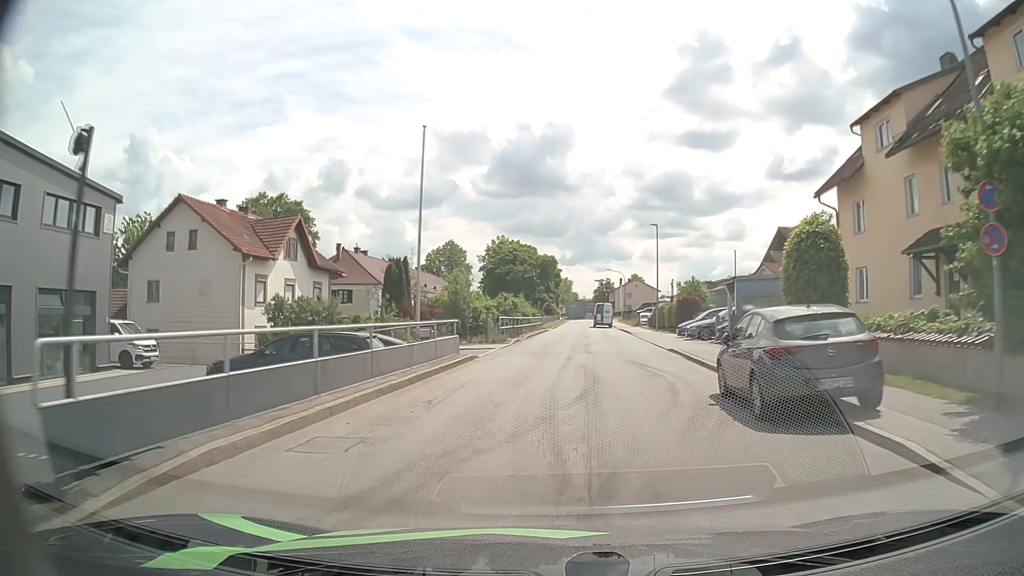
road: unclassified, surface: asphalt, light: Day
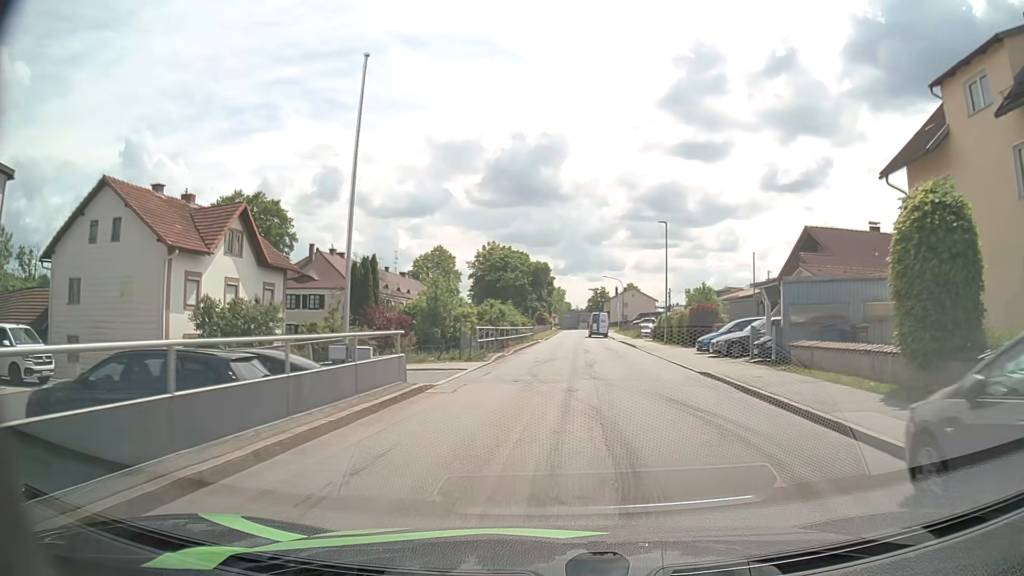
(0.0, +6.9) m; +1°
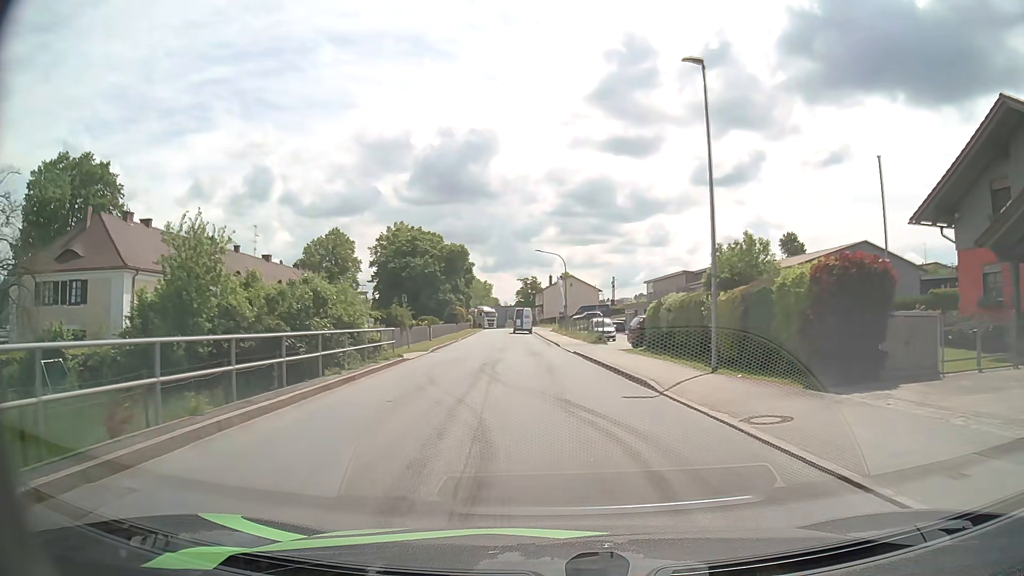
(+1.7, +27.9) m; +6°
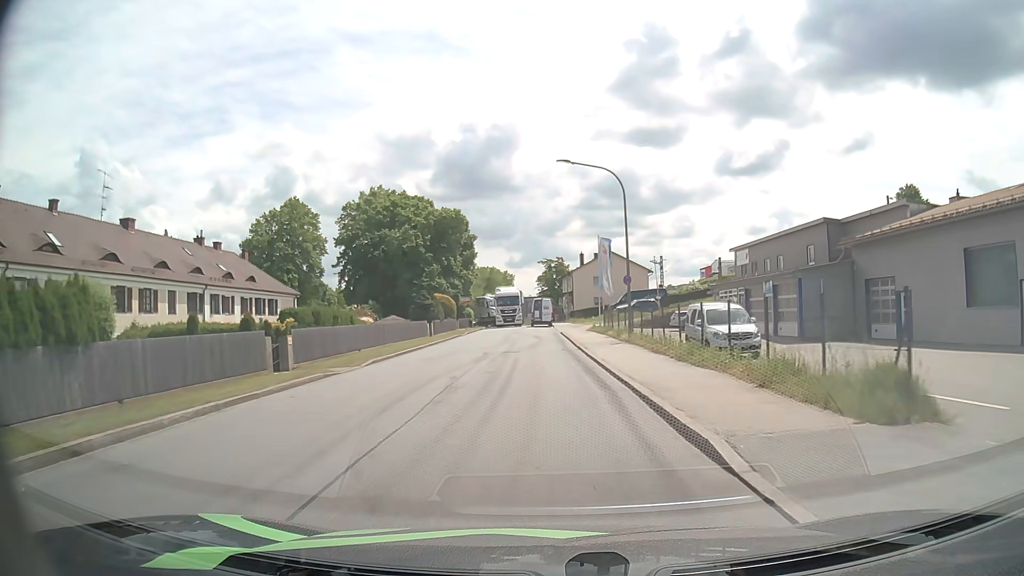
(-0.6, +32.1) m; -2°
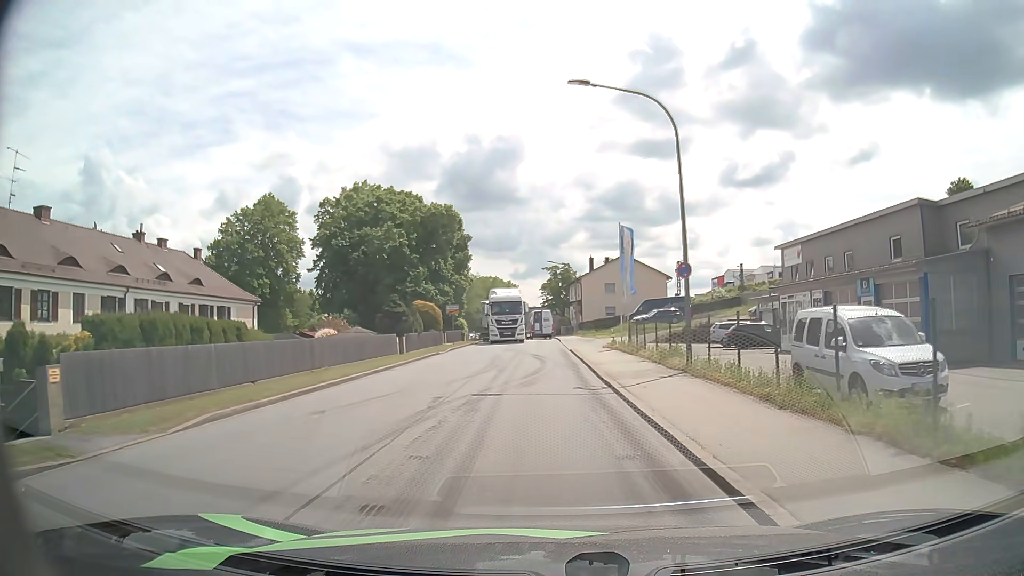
(-0.1, +10.6) m; -1°
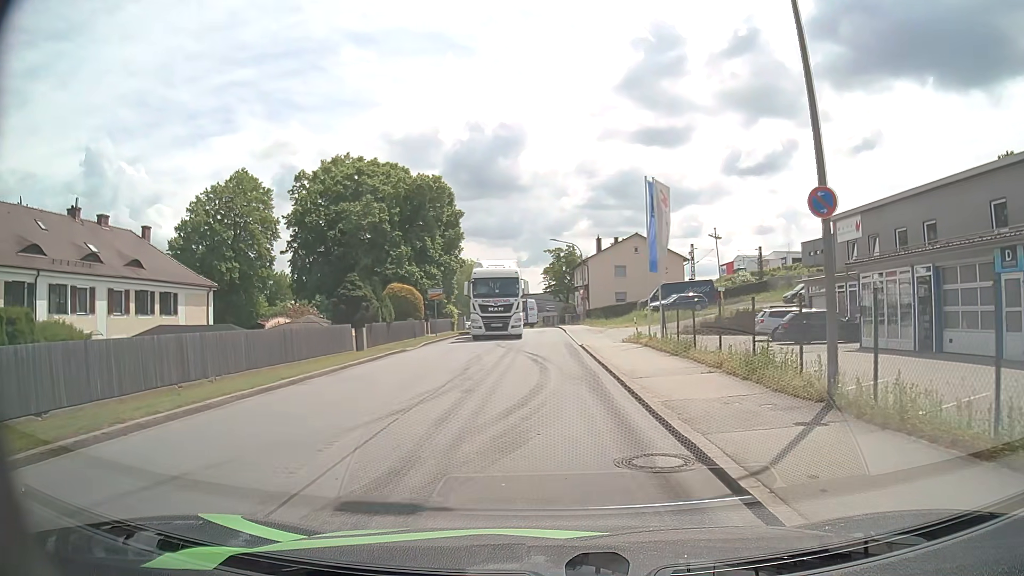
(0.0, +8.3) m; -1°
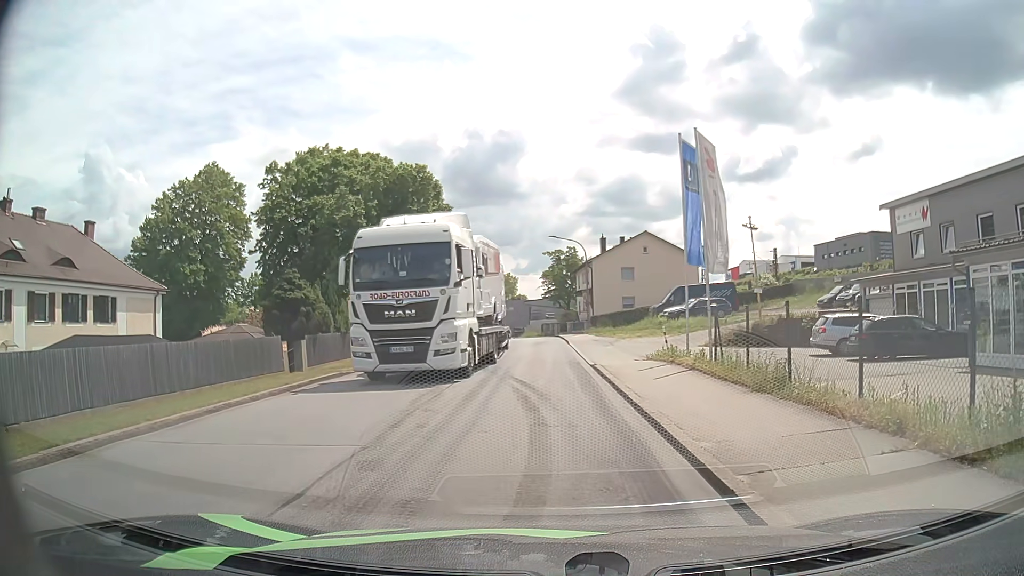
(+0.1, +6.9) m; 0°
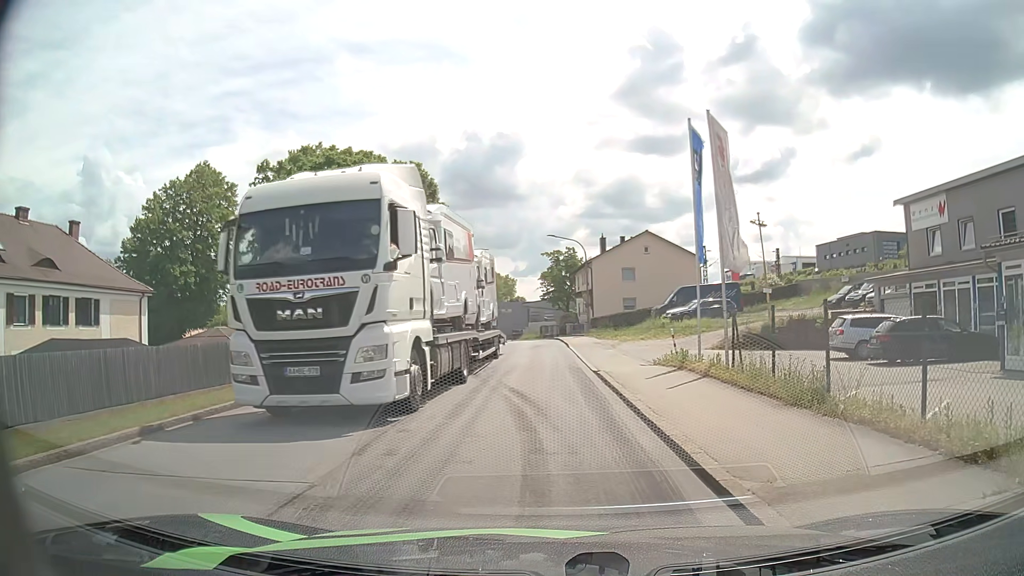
(0.0, +1.6) m; 0°
(0, +10) (0, +20) (-1, +30) (-1, +40) (-1, +50) (-4, +59) (-10, +68) (-18, +74) (-25, +81) (-31, +89) m
